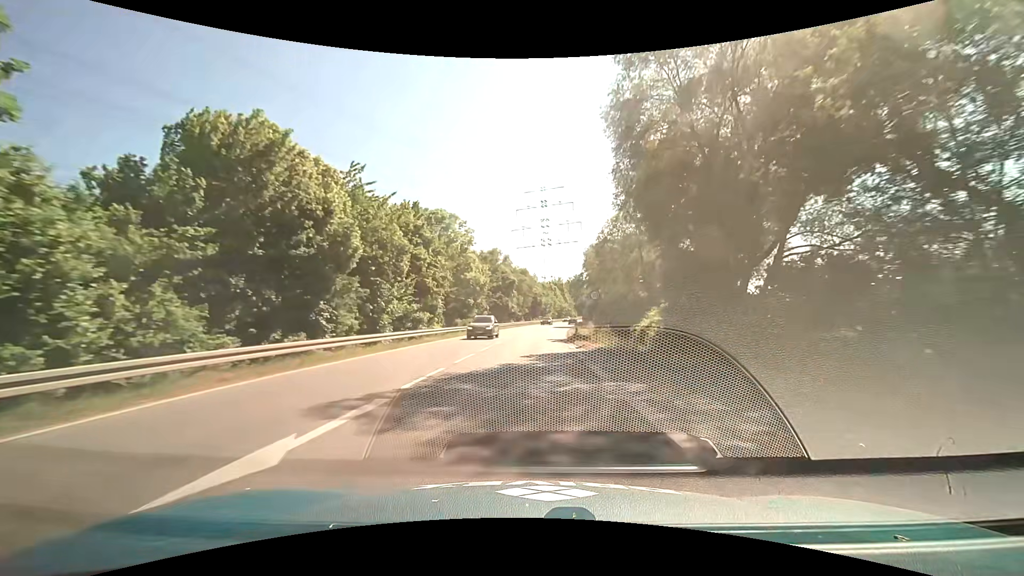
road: primary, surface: asphalt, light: Day
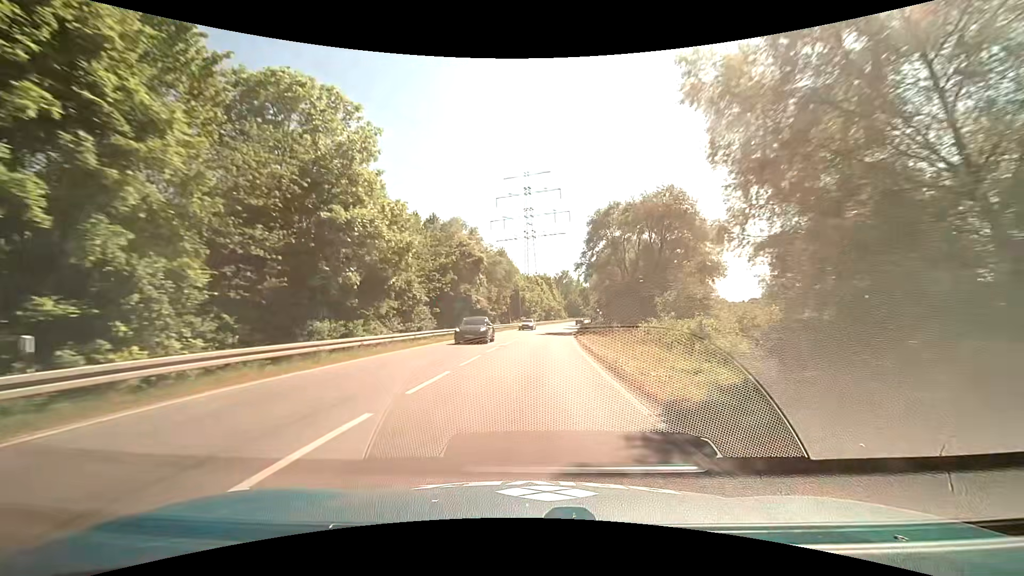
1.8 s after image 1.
(+0.9, +30.8) m; +2°
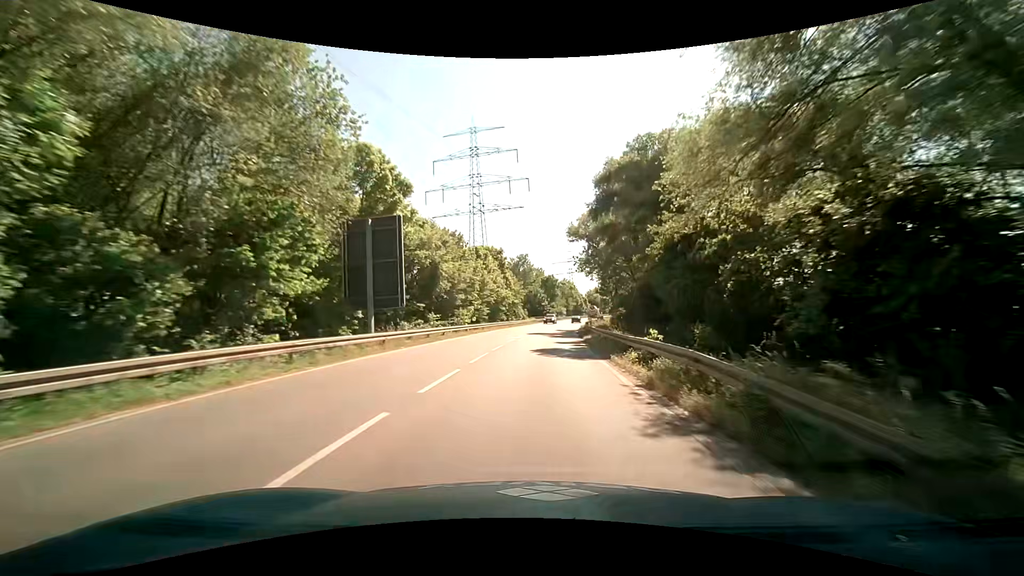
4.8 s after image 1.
(+2.6, +53.8) m; +5°
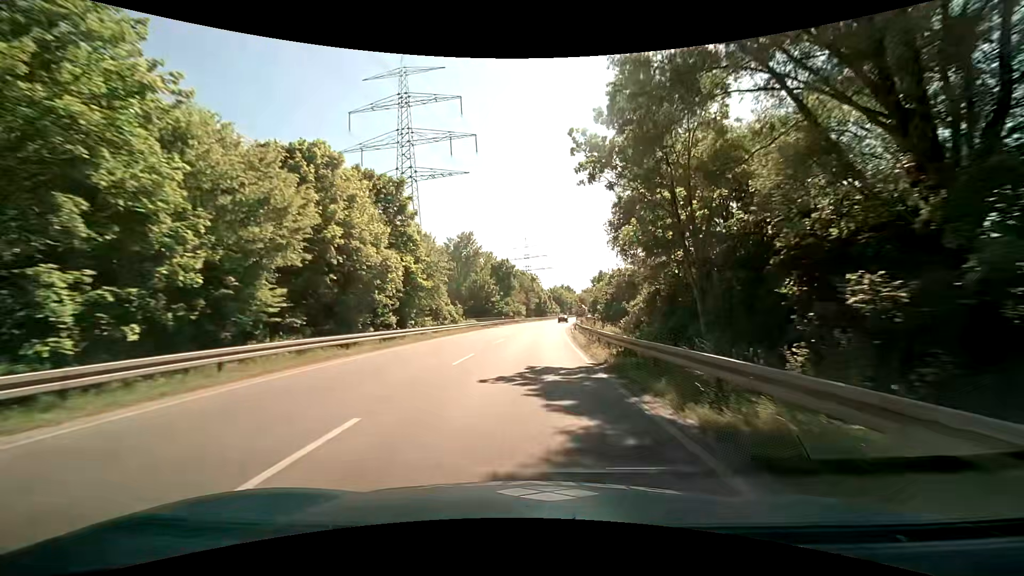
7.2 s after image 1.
(+2.1, +41.8) m; +6°
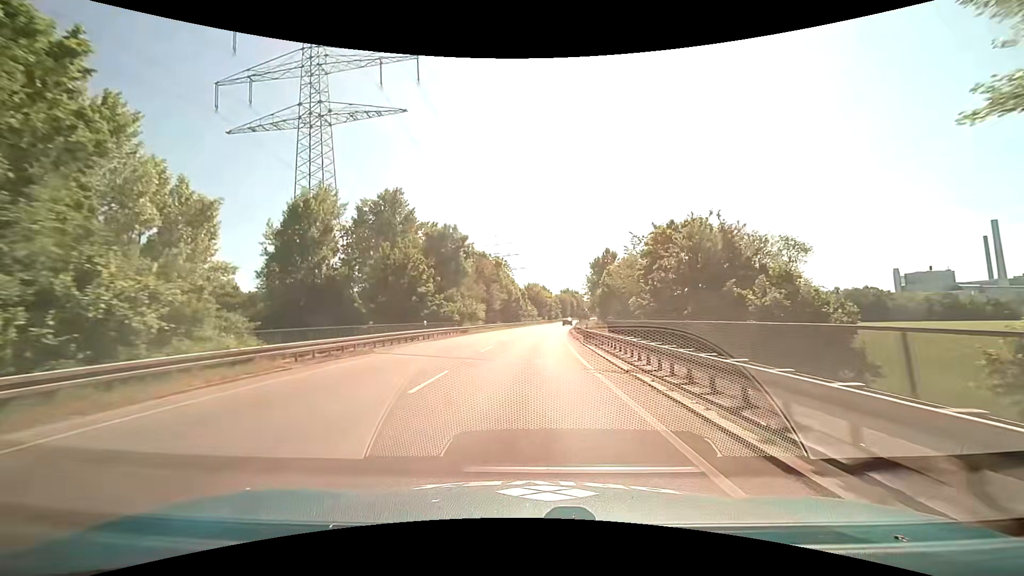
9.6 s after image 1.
(+0.8, +40.1) m; +3°
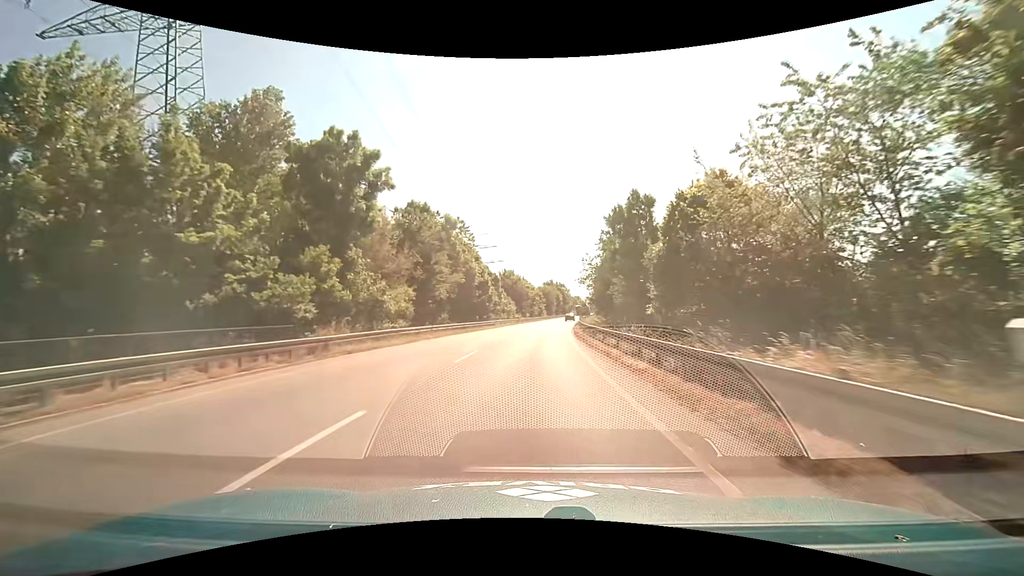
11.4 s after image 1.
(+0.6, +29.9) m; +2°
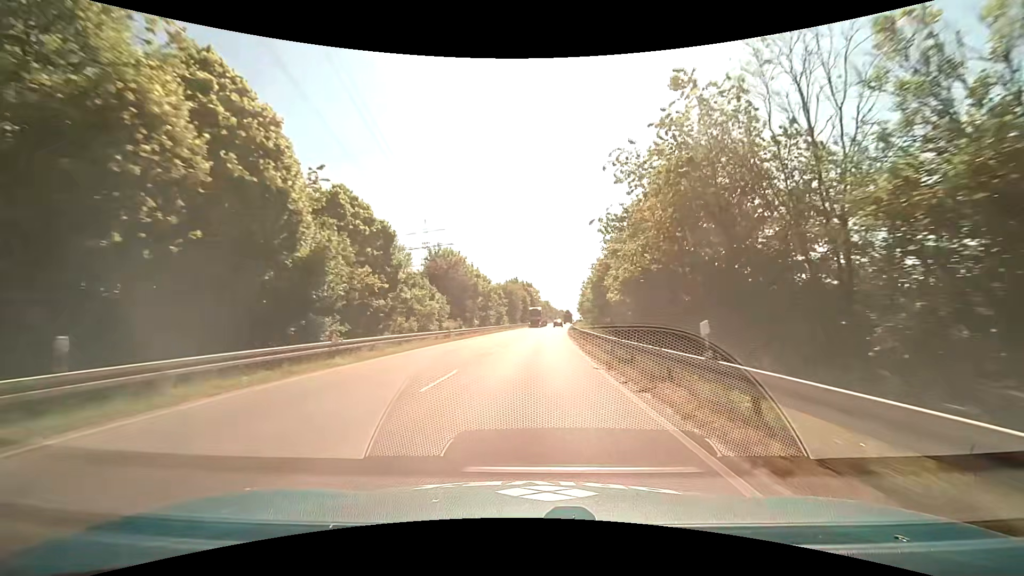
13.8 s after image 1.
(+1.4, +40.3) m; +4°
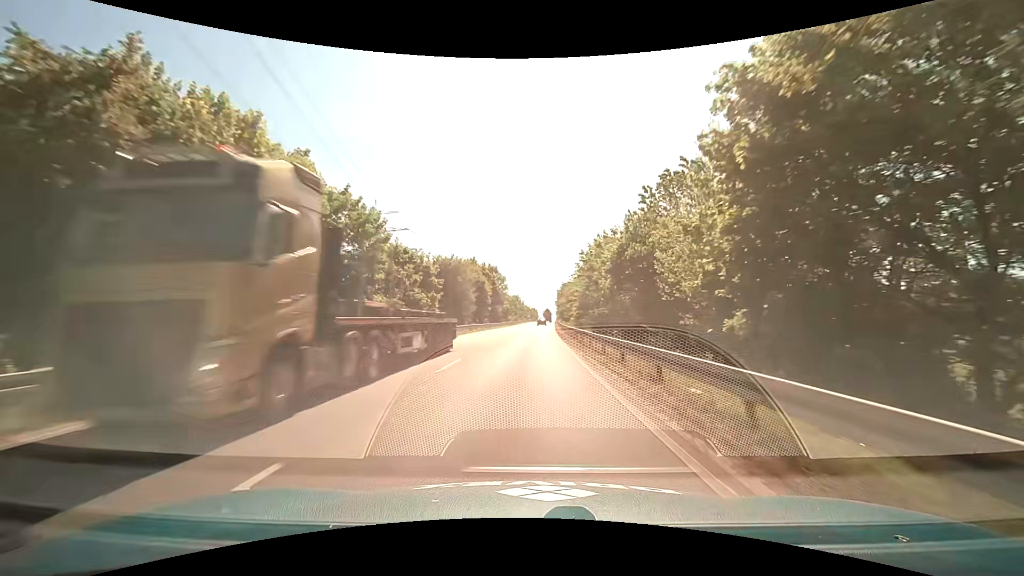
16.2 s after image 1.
(+1.3, +40.8) m; +4°
(0, +10) (0, +20) (0, +30) (0, +40) (+1, +50) (+1, +60) (+1, +70) (+2, +80) (+2, +90) (+3, +100) m
